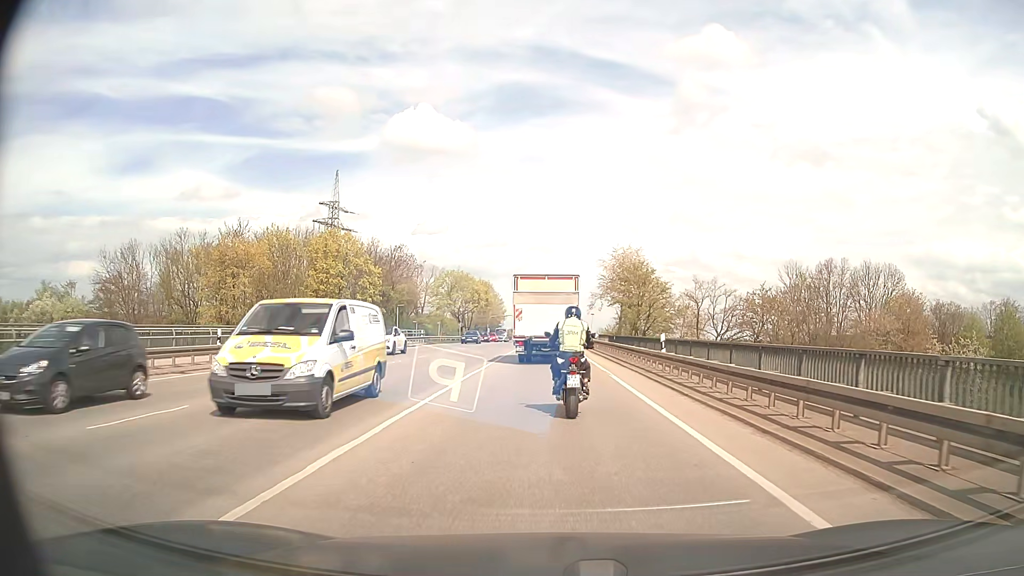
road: secondary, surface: asphalt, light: Day
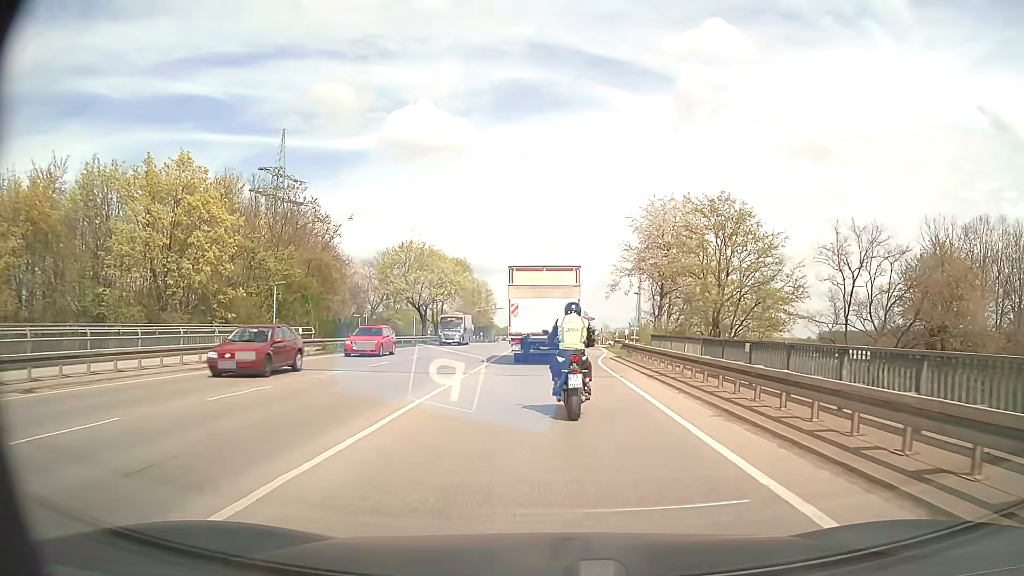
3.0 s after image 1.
(-0.1, +31.5) m; 0°
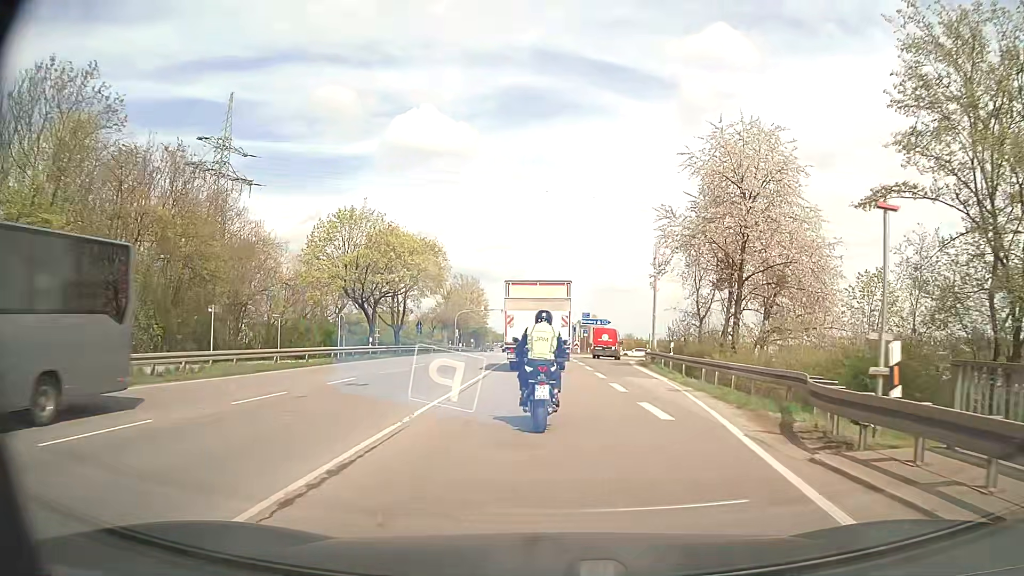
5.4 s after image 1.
(-0.2, +22.9) m; 0°
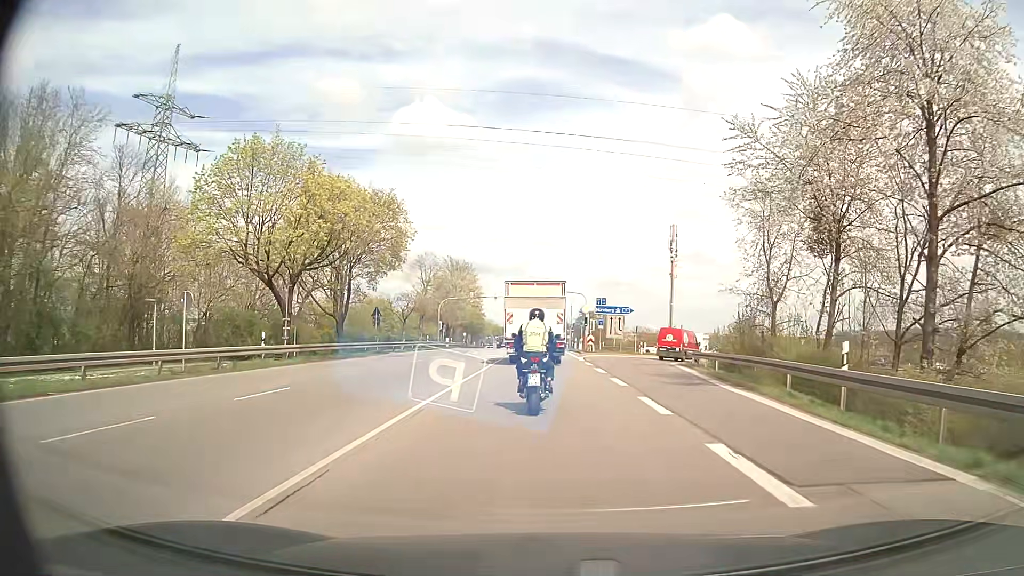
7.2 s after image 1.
(0.0, +18.1) m; 0°
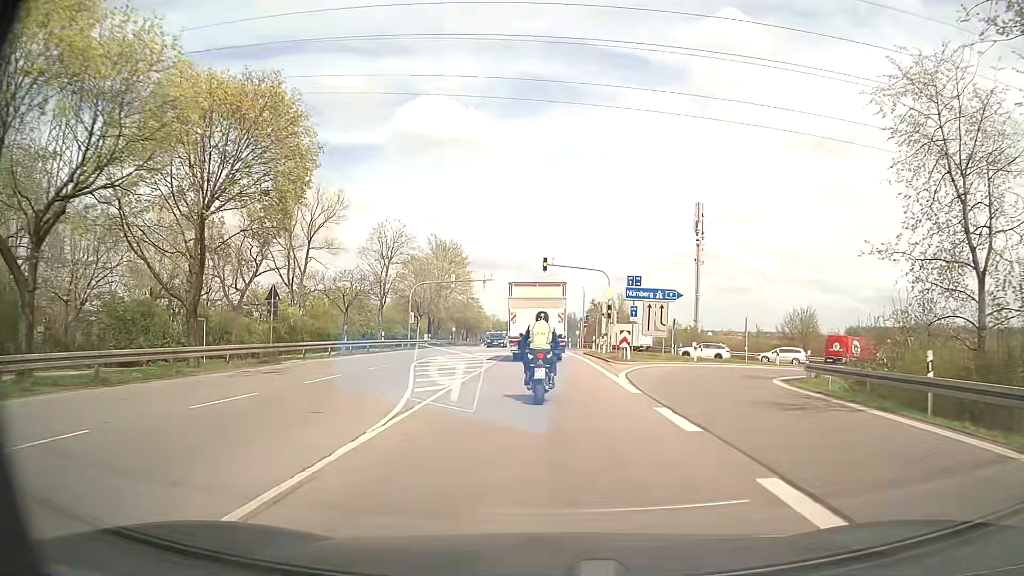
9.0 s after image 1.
(-0.1, +20.0) m; -1°
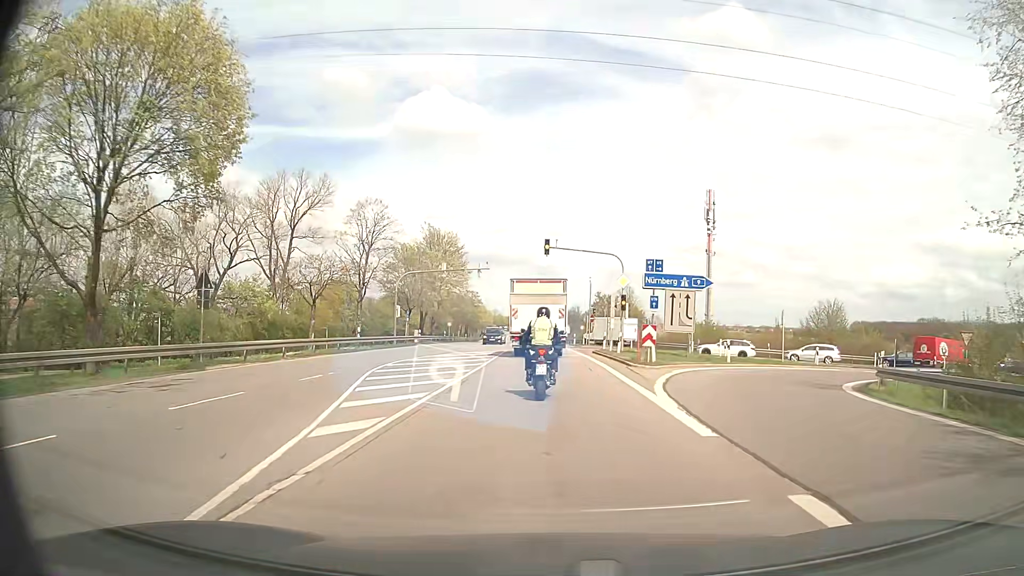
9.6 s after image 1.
(0.0, +6.7) m; -1°
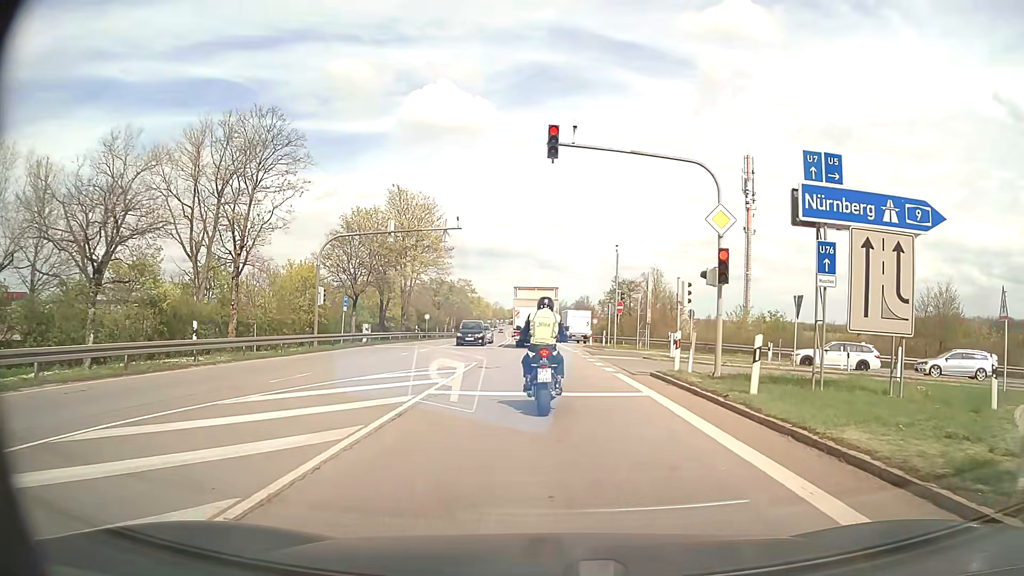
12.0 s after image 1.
(+0.1, +19.6) m; 0°
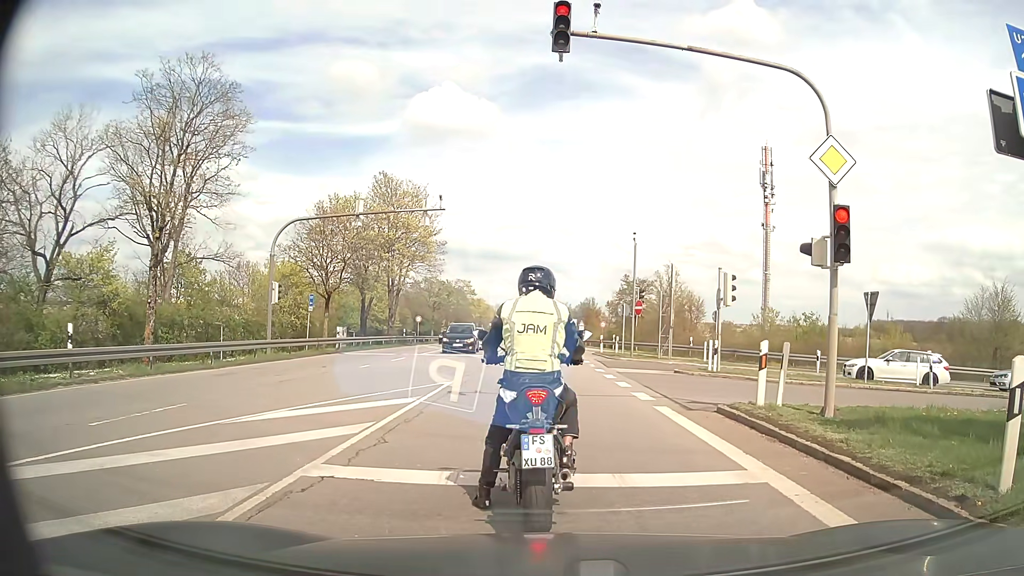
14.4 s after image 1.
(0.0, +6.3) m; -1°
